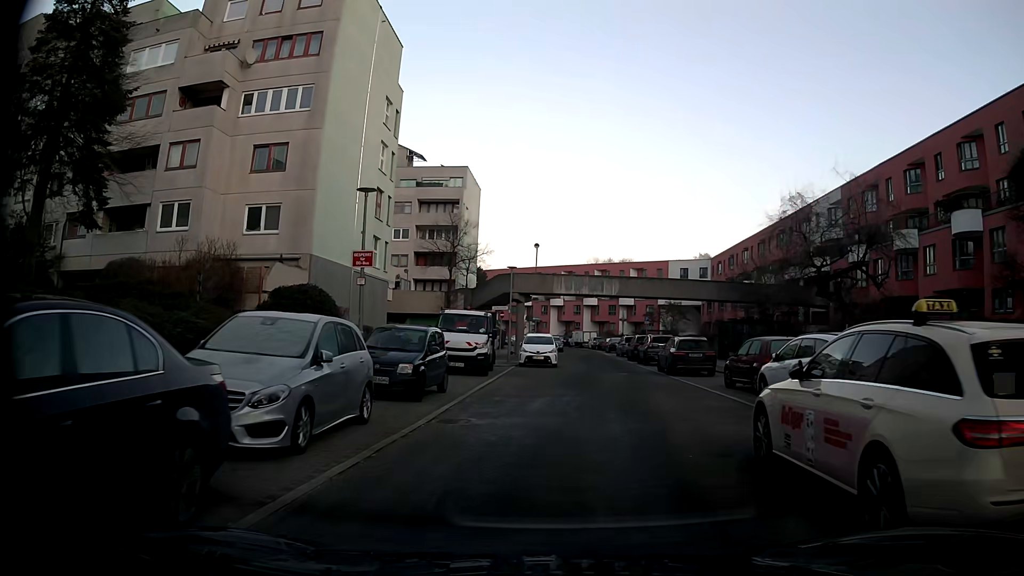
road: residential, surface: asphalt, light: Day
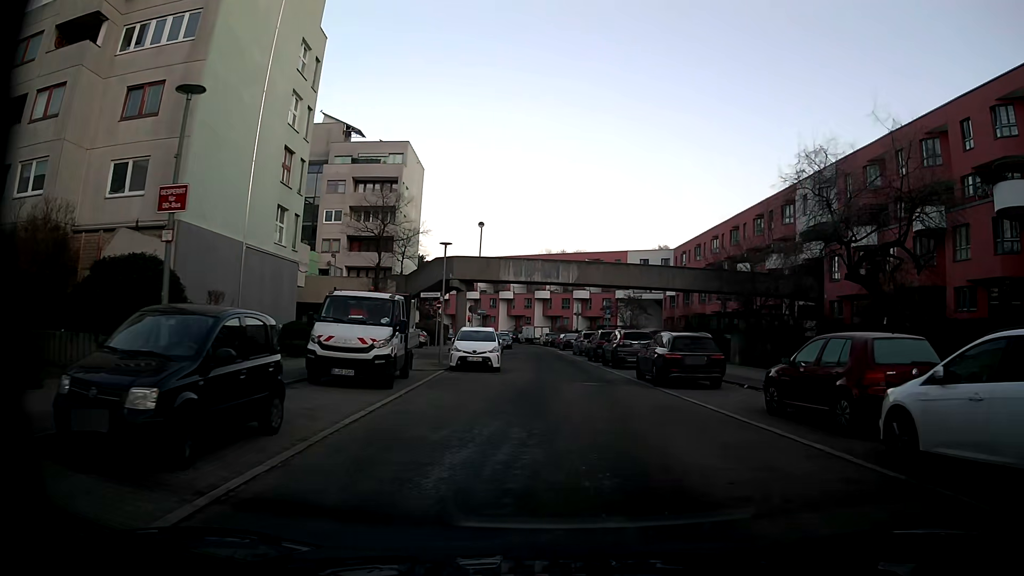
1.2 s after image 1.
(+0.3, +7.7) m; +4°
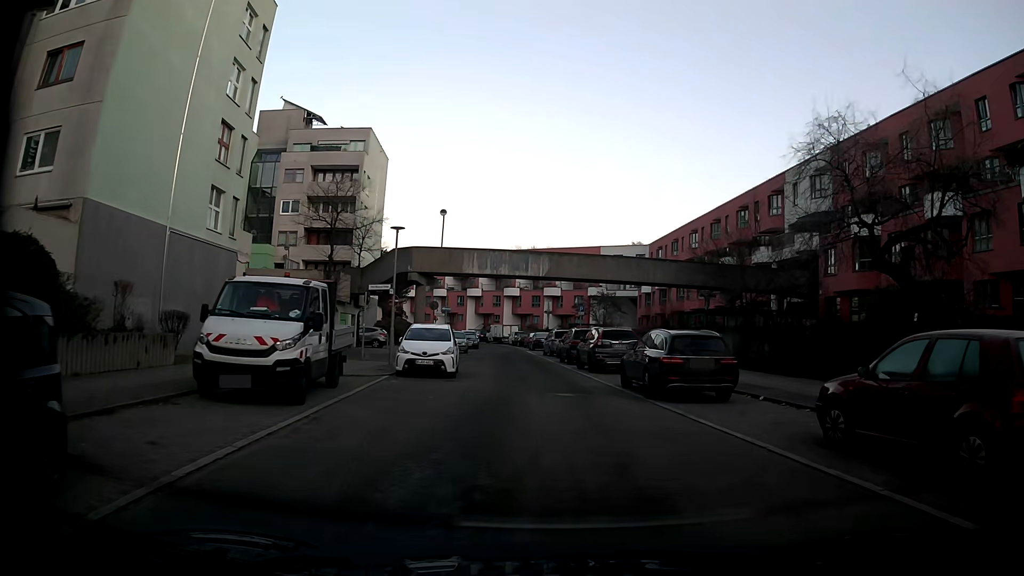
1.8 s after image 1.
(+0.1, +4.0) m; +3°
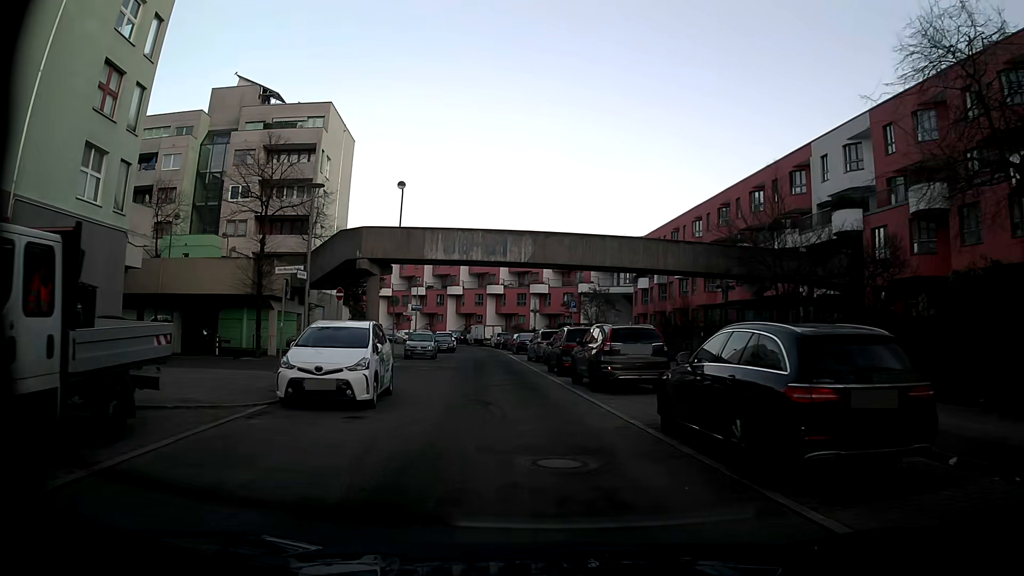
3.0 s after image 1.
(+0.1, +8.0) m; +1°
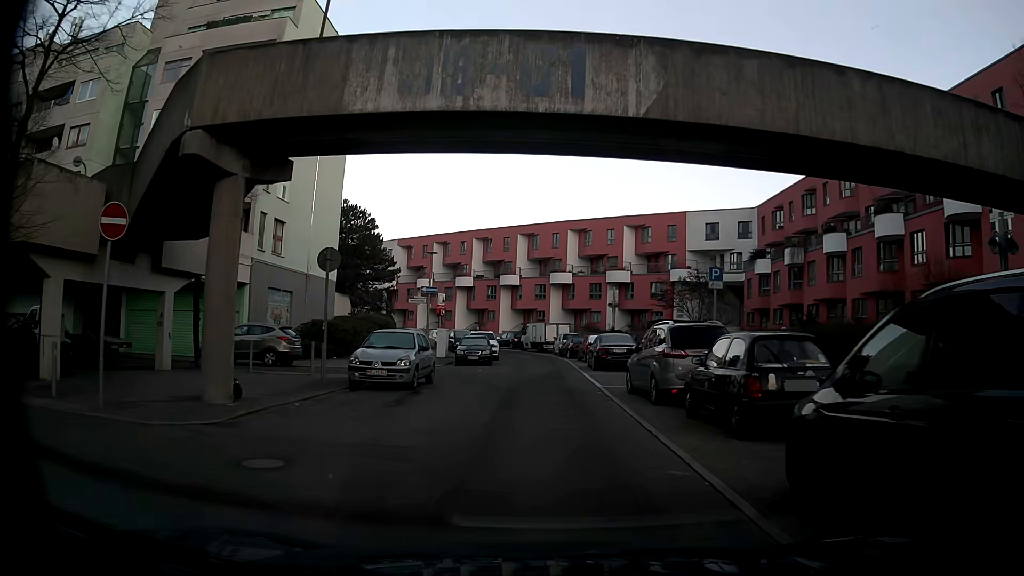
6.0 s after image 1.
(-1.3, +20.4) m; -6°
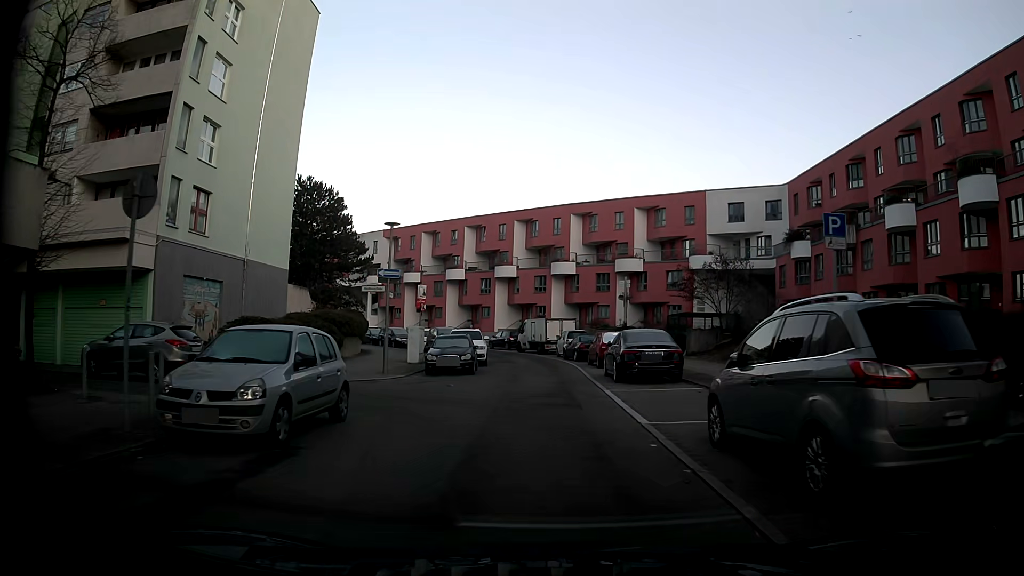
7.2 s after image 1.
(+0.1, +8.4) m; +1°
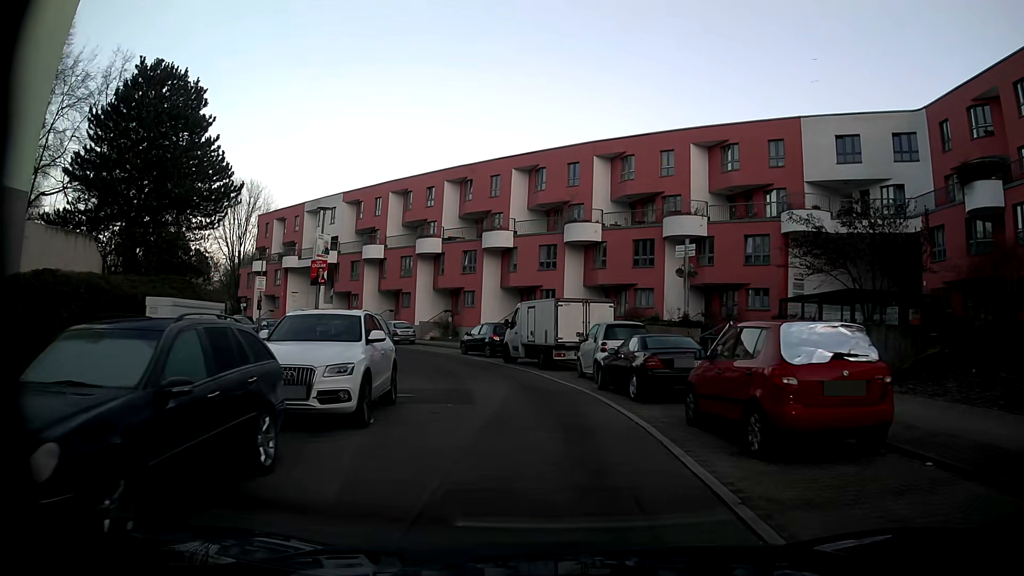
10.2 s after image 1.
(-0.2, +20.7) m; 0°
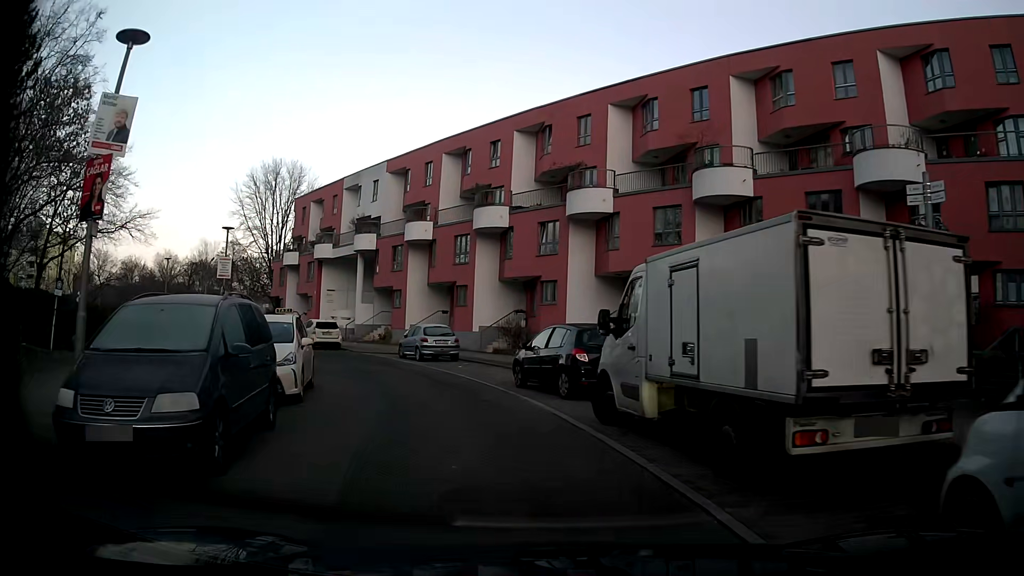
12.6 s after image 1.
(-0.6, +15.5) m; -7°
